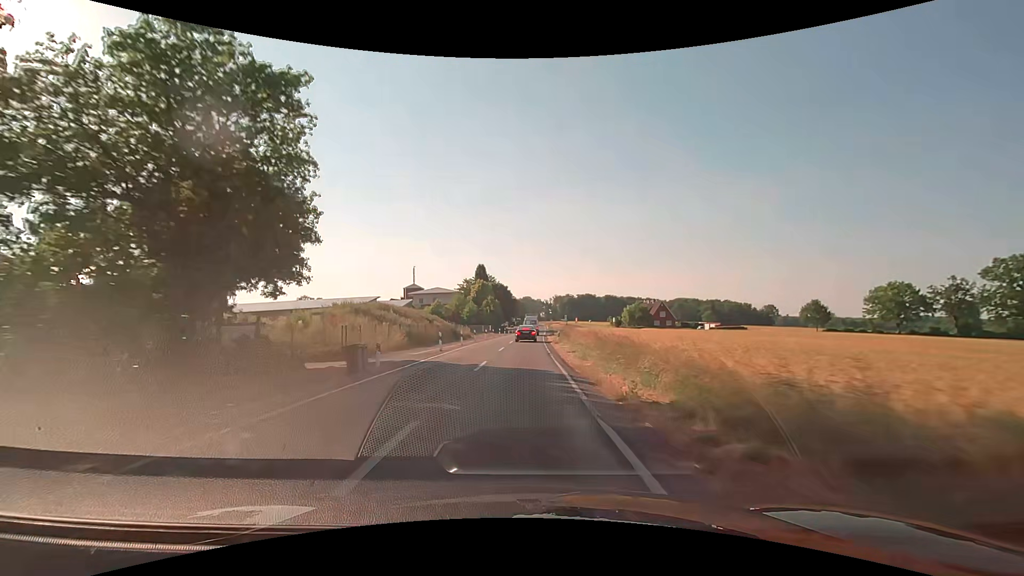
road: secondary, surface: asphalt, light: Day
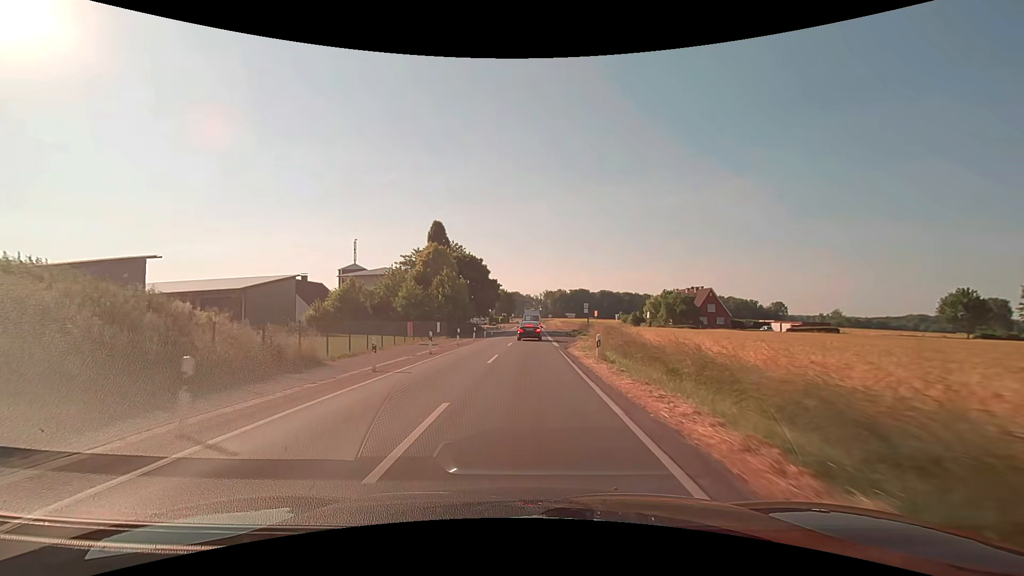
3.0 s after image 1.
(+0.7, +46.7) m; +2°
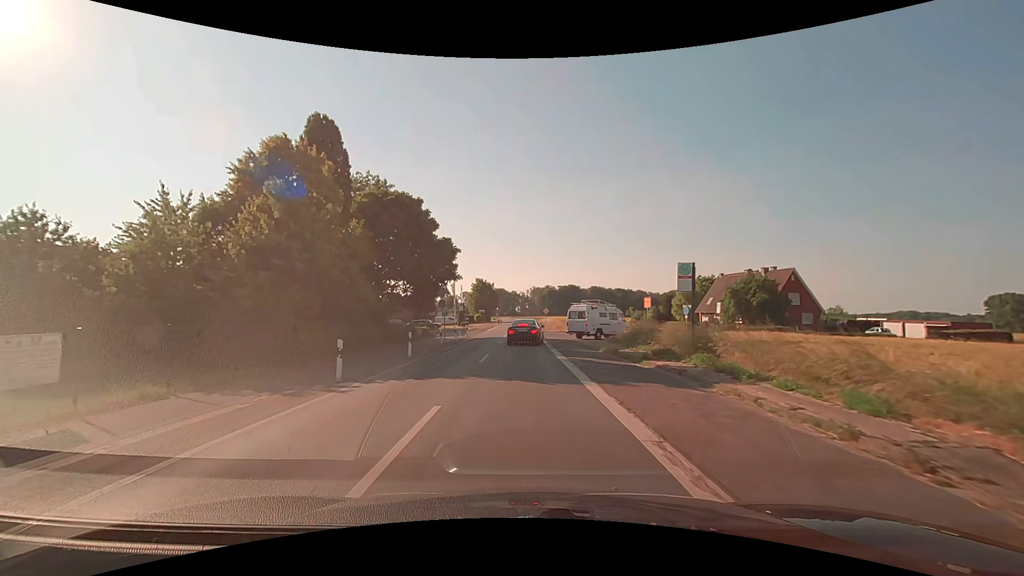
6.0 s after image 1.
(+0.6, +36.0) m; +2°
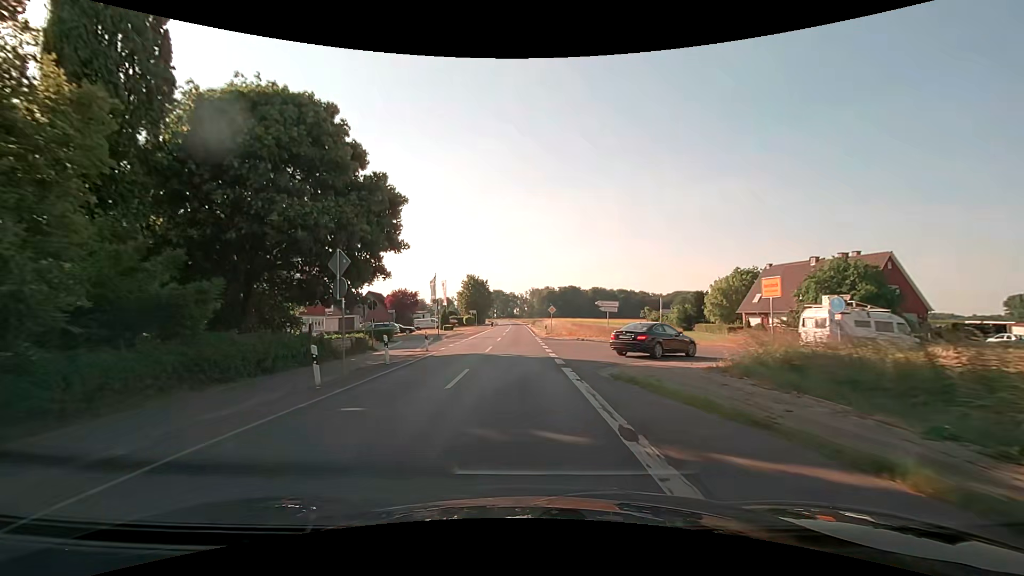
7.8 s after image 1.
(+0.1, +18.0) m; 0°
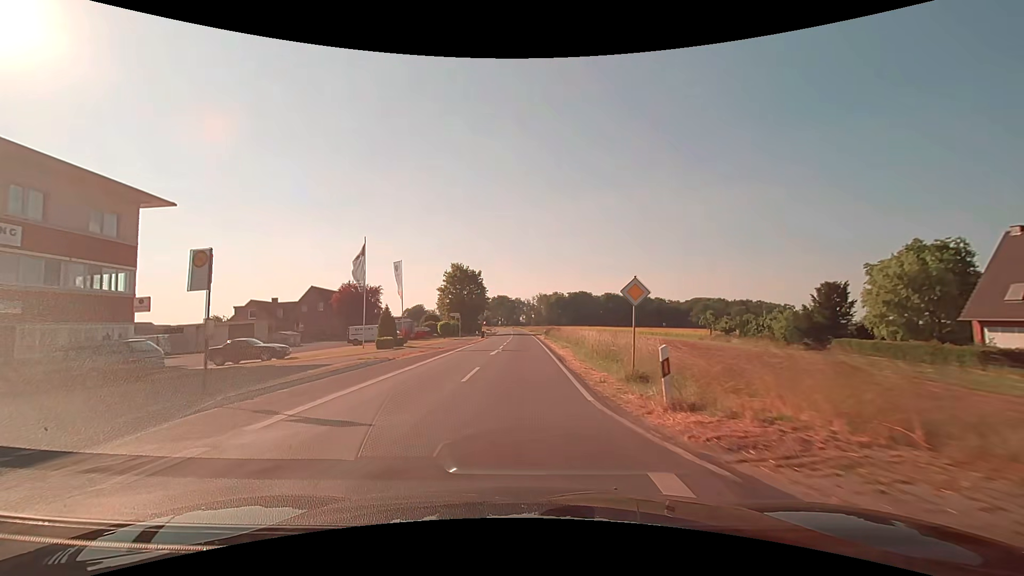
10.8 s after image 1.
(-0.2, +34.7) m; -1°
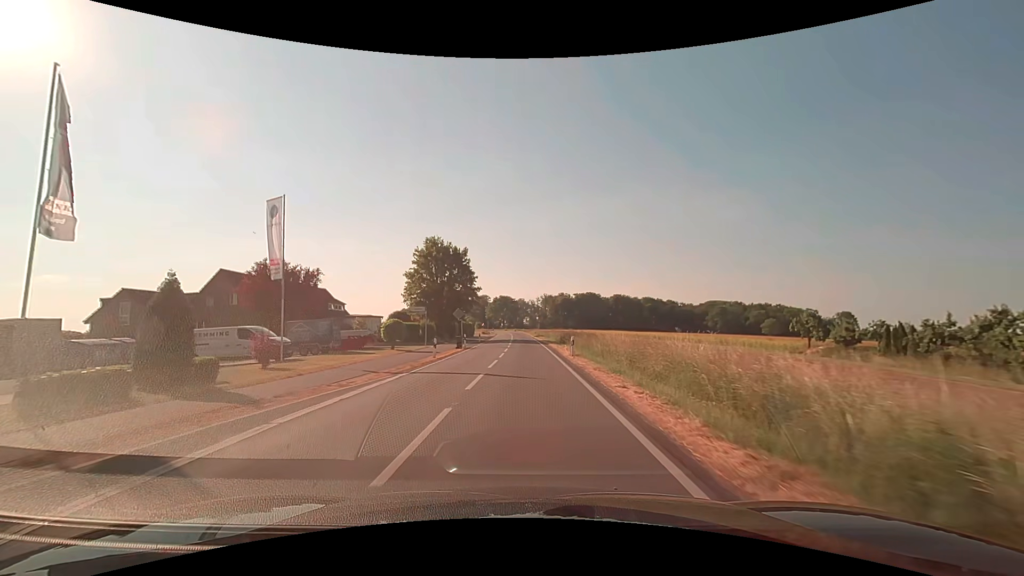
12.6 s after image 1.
(-0.2, +25.7) m; -1°
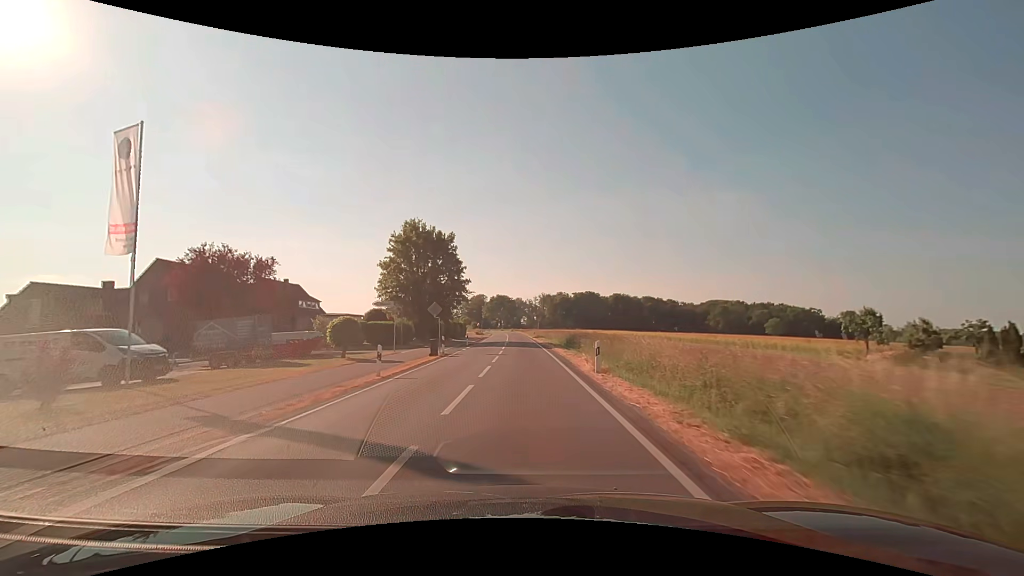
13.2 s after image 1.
(+0.1, +9.3) m; +1°
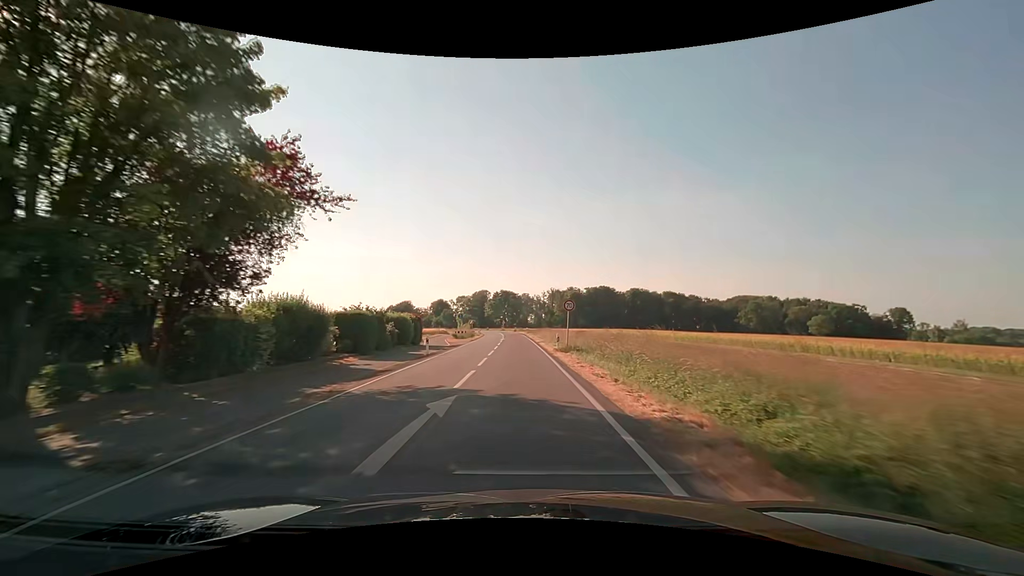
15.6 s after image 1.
(-0.1, +39.2) m; -1°
(0, +10) (0, +20) (0, +30) (0, +40) (-1, +50) (-1, +60) (-1, +70) (-2, +80) (-3, +90) (-4, +100) m
